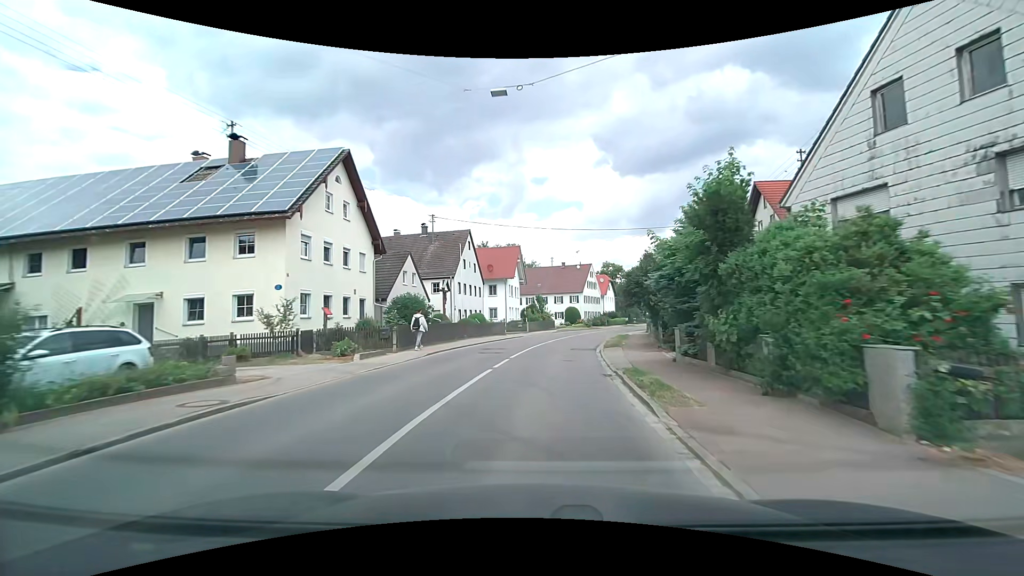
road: tertiary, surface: asphalt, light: Day
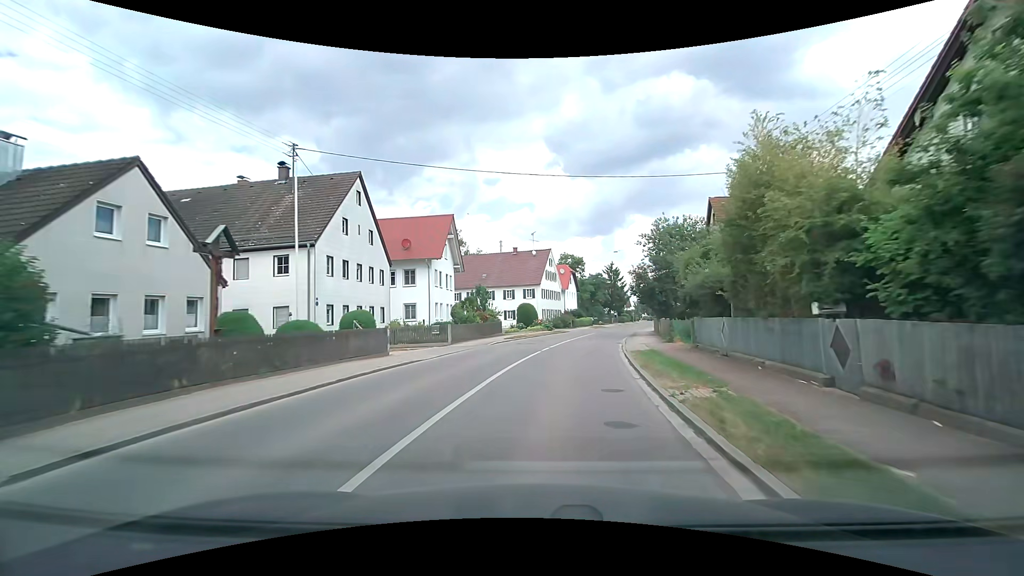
(+1.0, +21.2) m; +5°
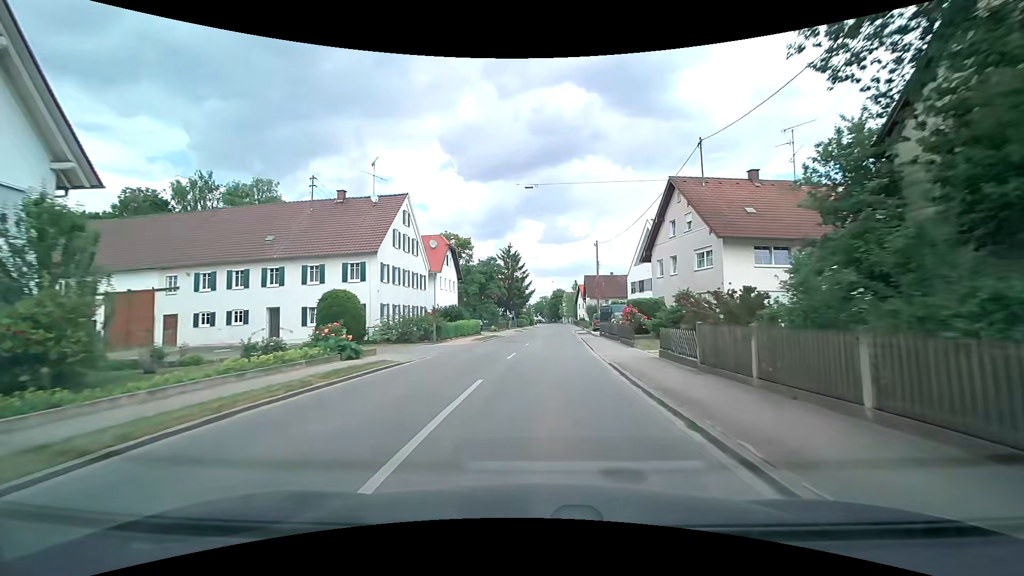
(+3.7, +33.8) m; +13°
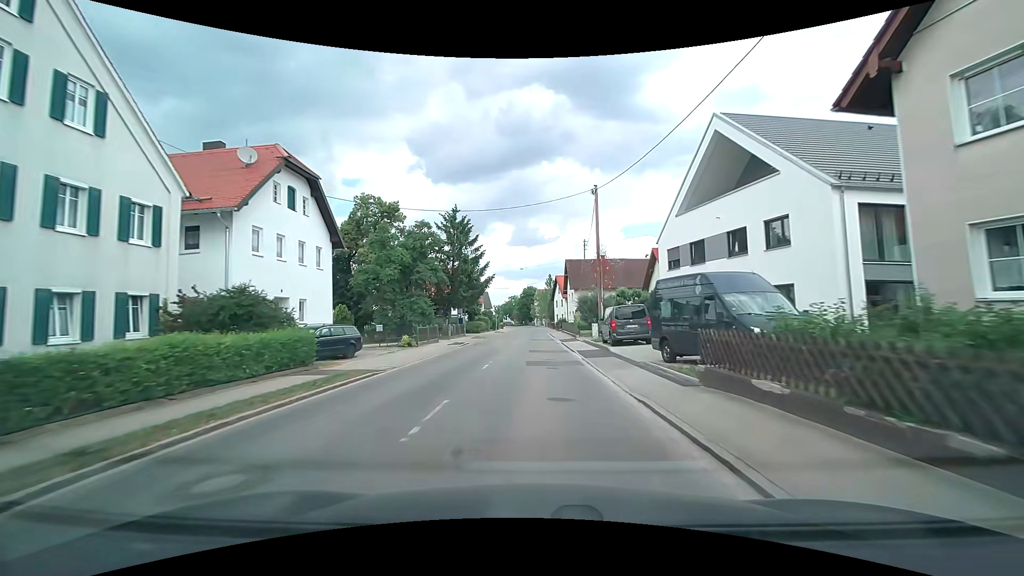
(+0.9, +29.3) m; +3°
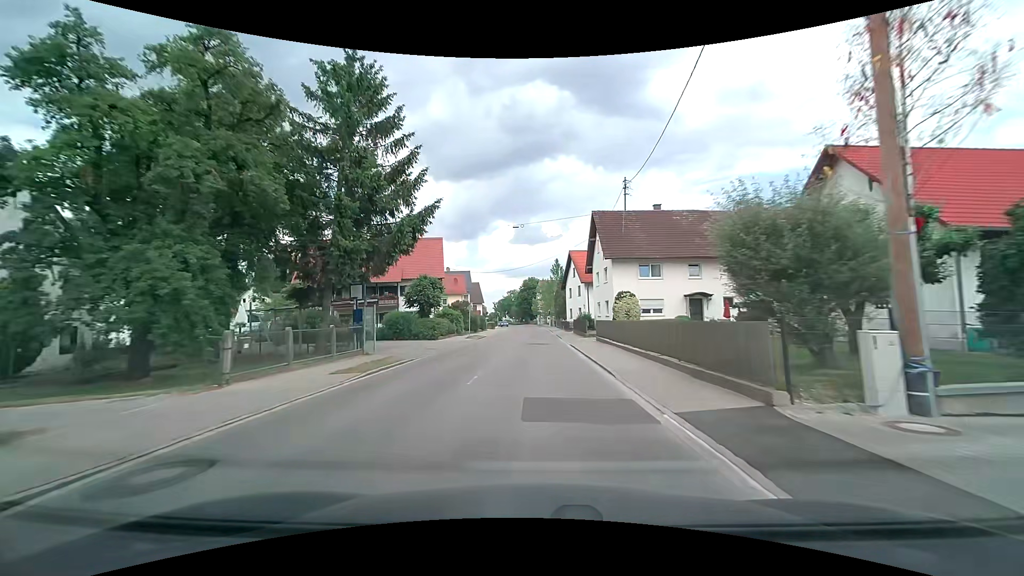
(-0.3, +31.8) m; 0°
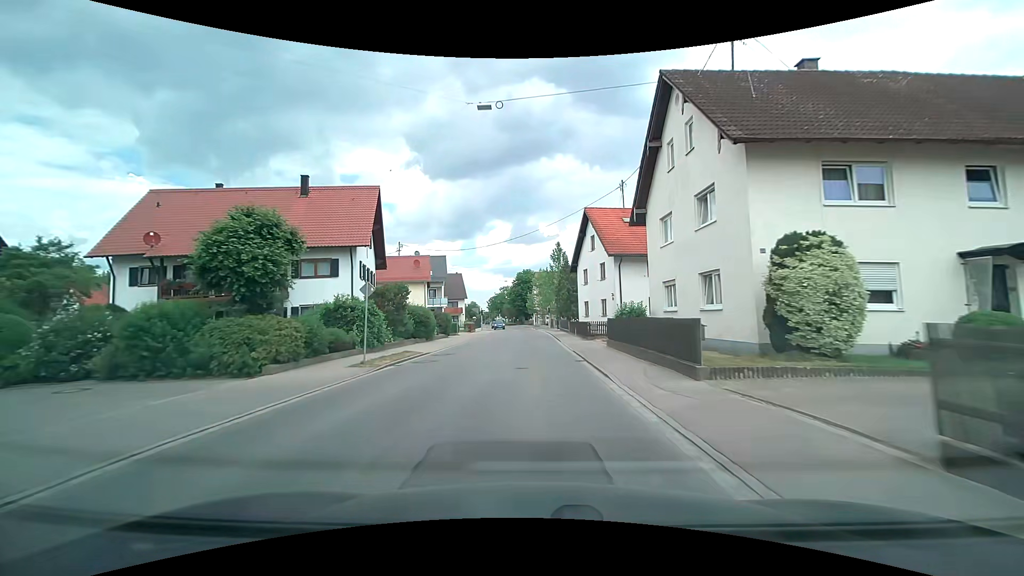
(0.0, +24.1) m; 0°
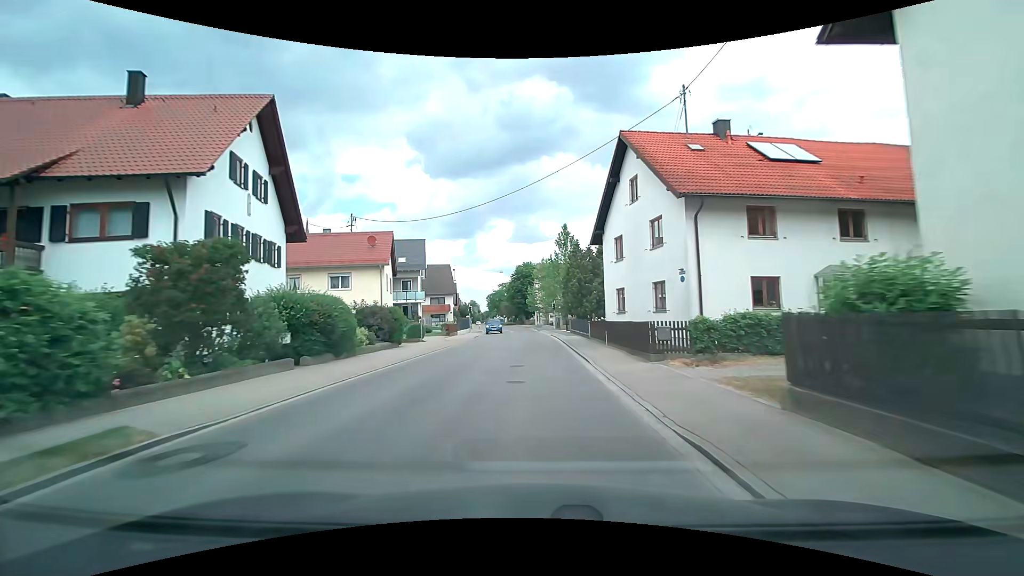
(0.0, +15.9) m; 0°
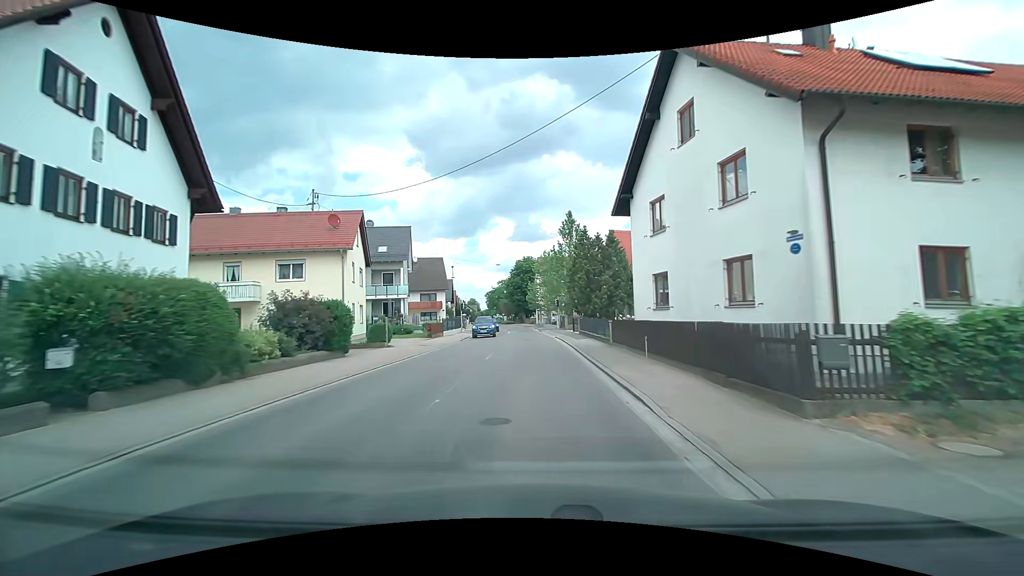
(0.0, +7.9) m; 0°
